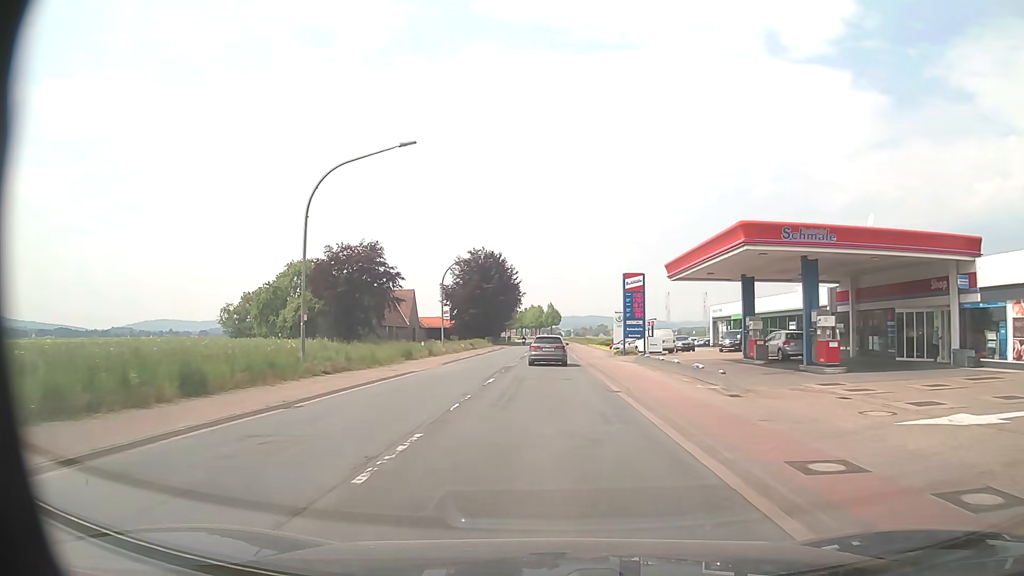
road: primary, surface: asphalt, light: Day
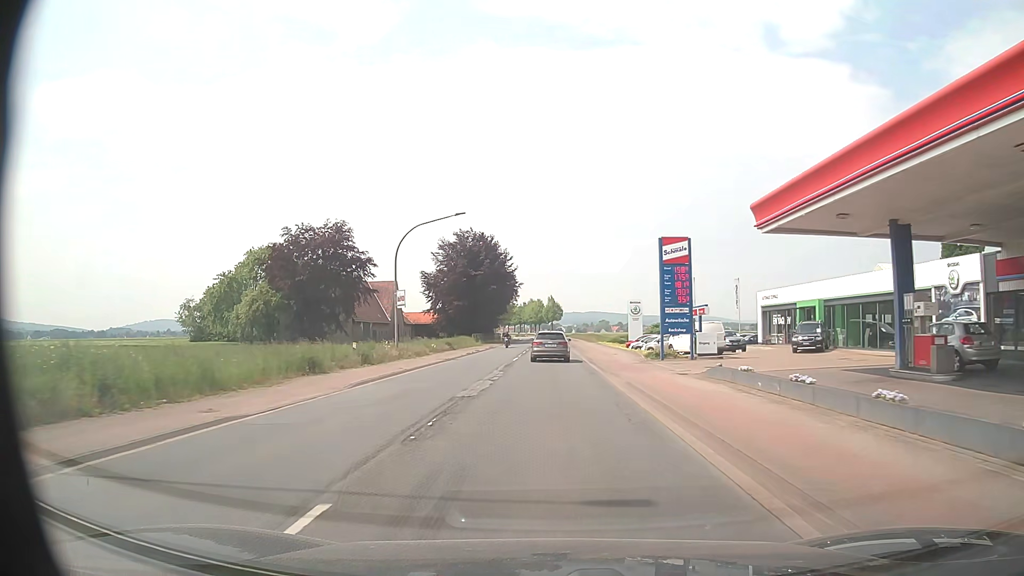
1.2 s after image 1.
(0.0, +16.1) m; 0°
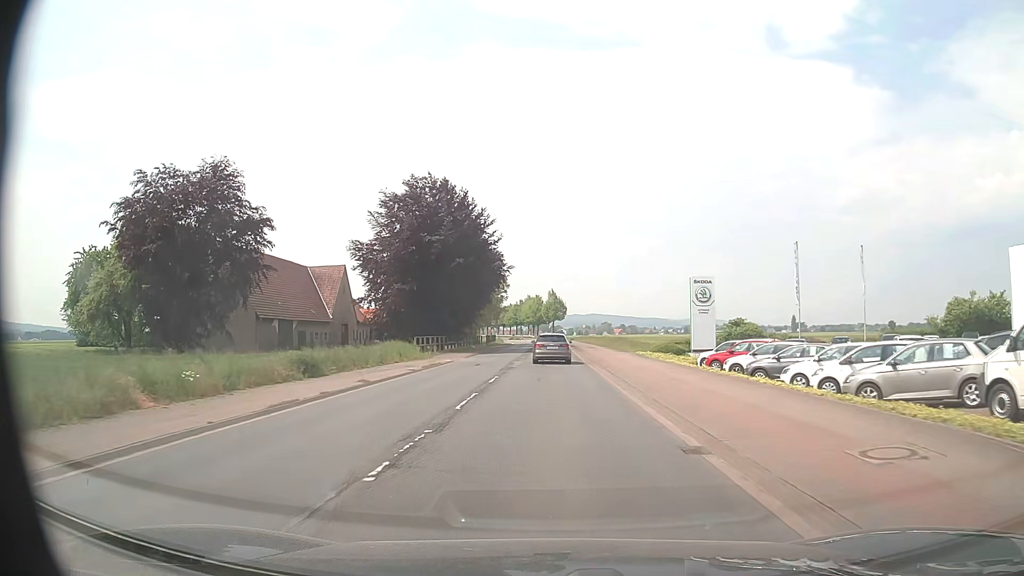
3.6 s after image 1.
(-0.1, +32.2) m; 0°
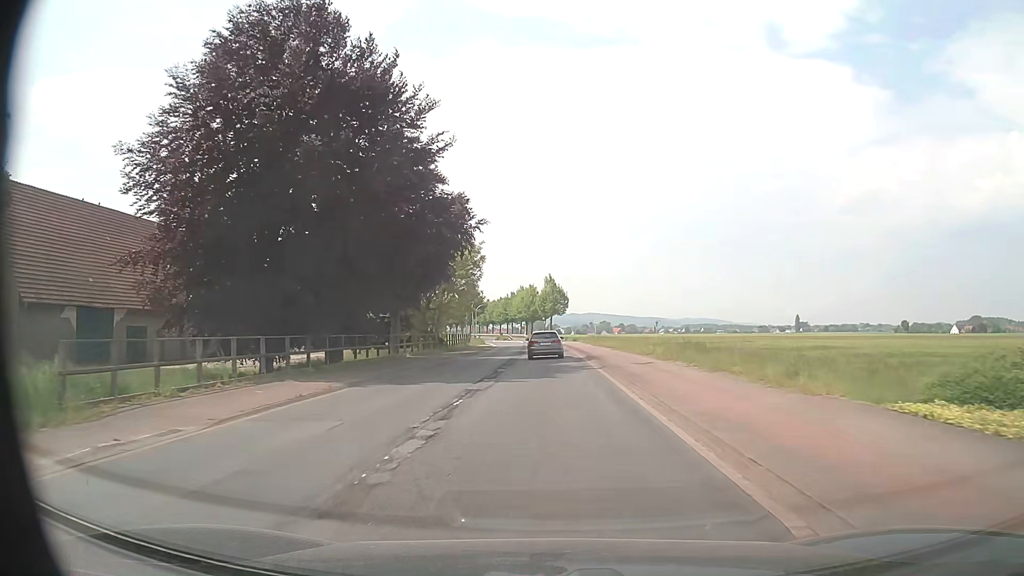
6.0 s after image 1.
(+0.1, +32.3) m; 0°
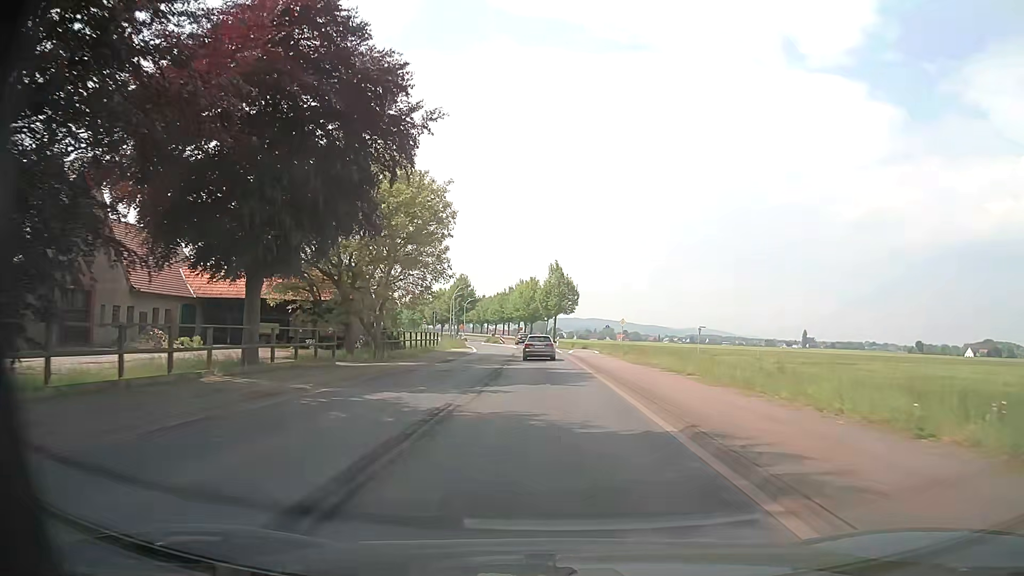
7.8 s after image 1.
(-0.1, +24.2) m; 0°
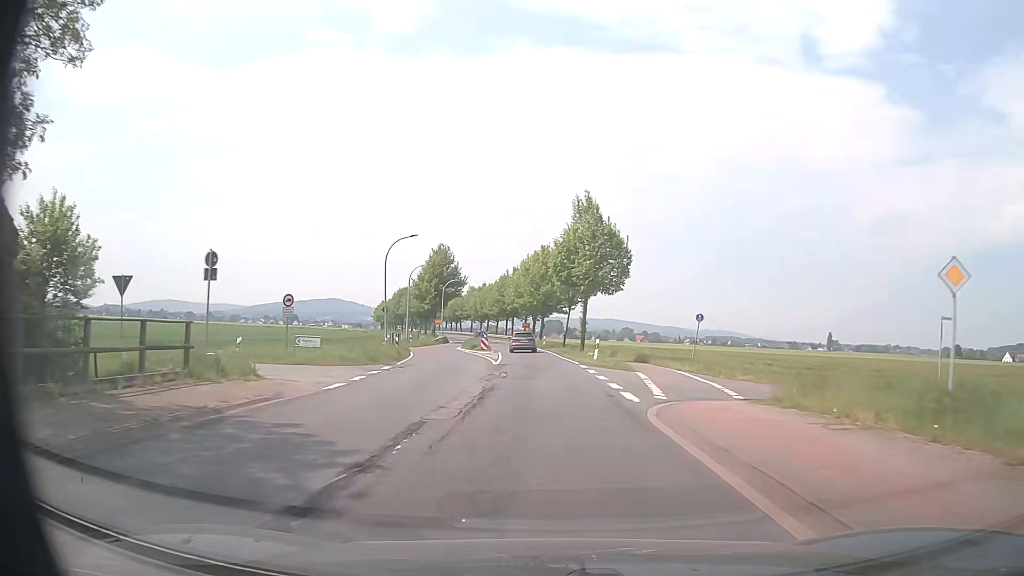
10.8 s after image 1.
(-0.3, +40.4) m; -1°
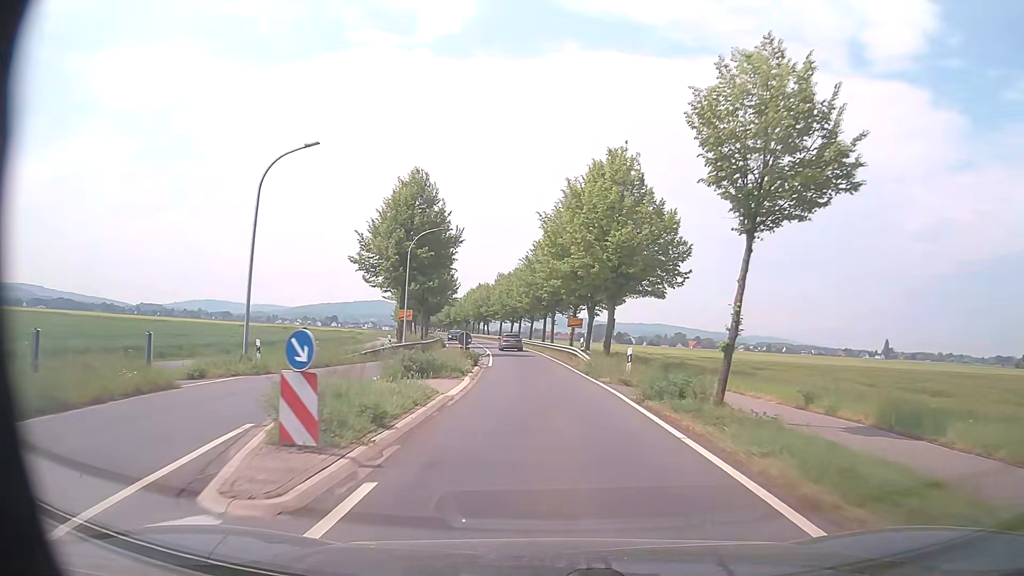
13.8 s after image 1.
(-1.1, +40.3) m; -4°
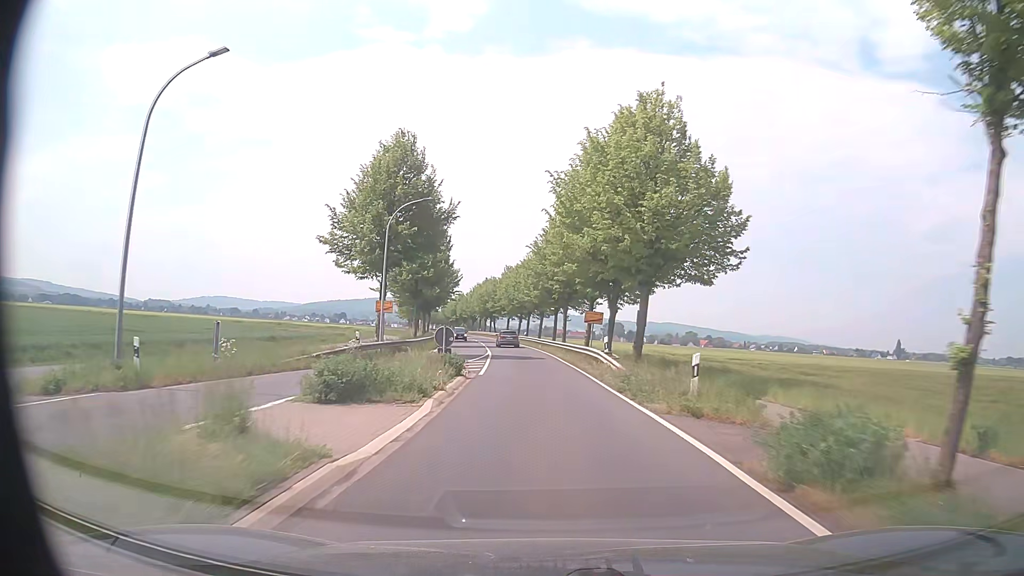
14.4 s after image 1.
(0.0, +8.1) m; -1°
(0, +10) (0, +20) (-1, +30) (-2, +40) (-3, +50) (-4, +60) (-5, +70) (-7, +80) (-8, +89) (-10, +99) m
